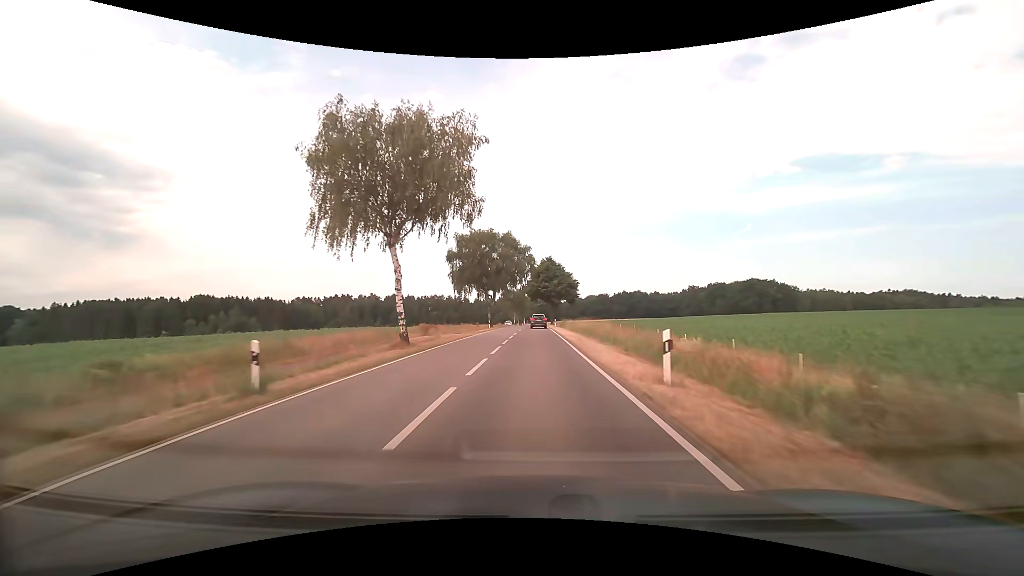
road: tertiary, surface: asphalt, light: Day
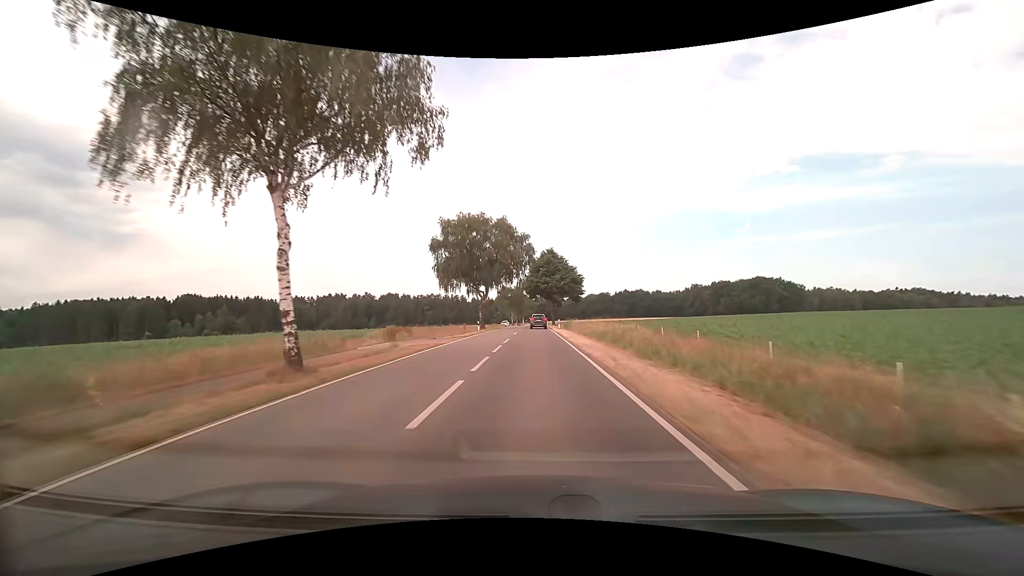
(0.0, +11.2) m; 0°
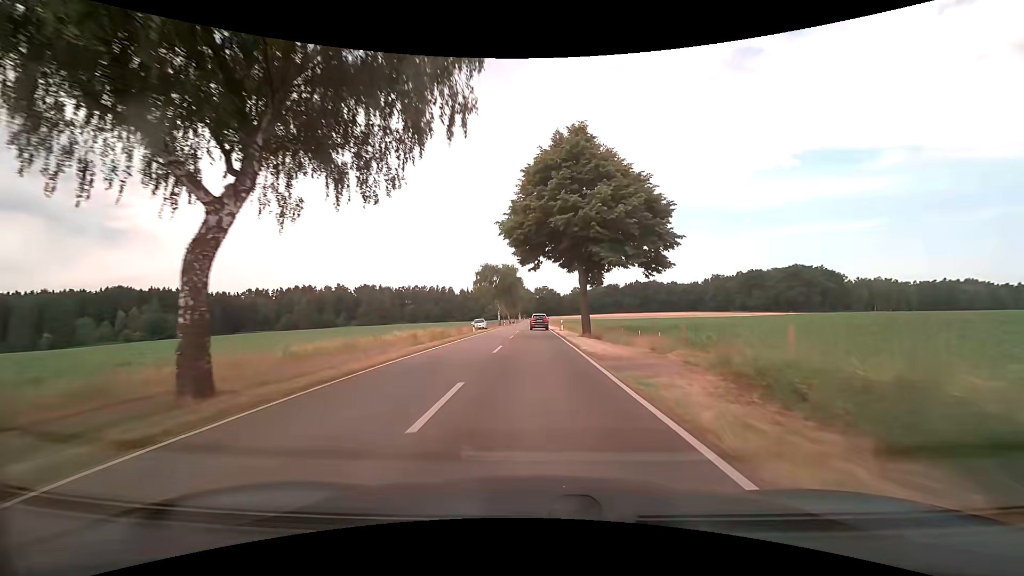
(+0.1, +54.2) m; 0°
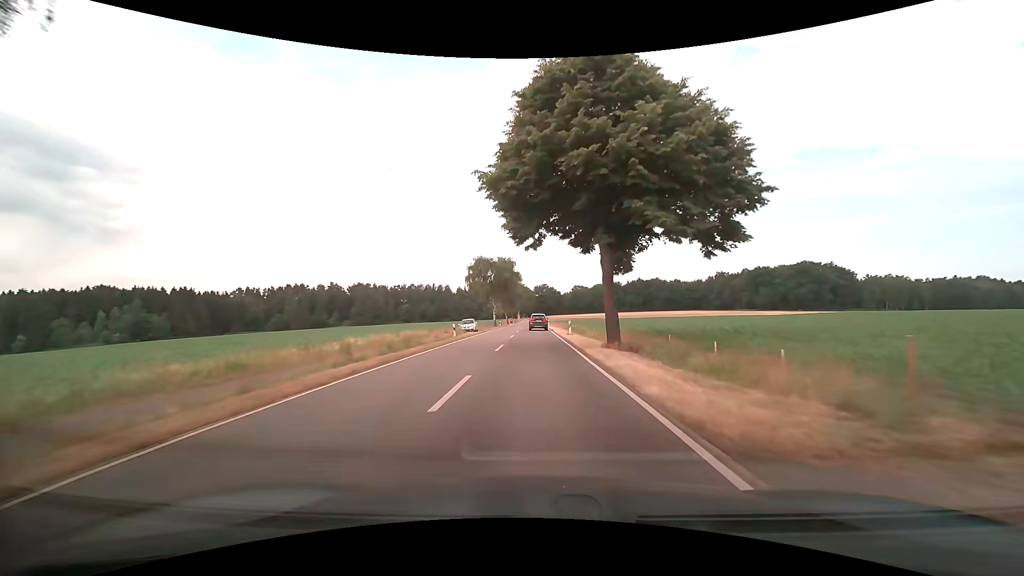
(0.0, +10.6) m; 0°
(0, +10) (0, +20) (0, +30) (0, +40) (0, +50) (0, +60) (0, +70) (0, +80) (0, +90) (-1, +100) m
